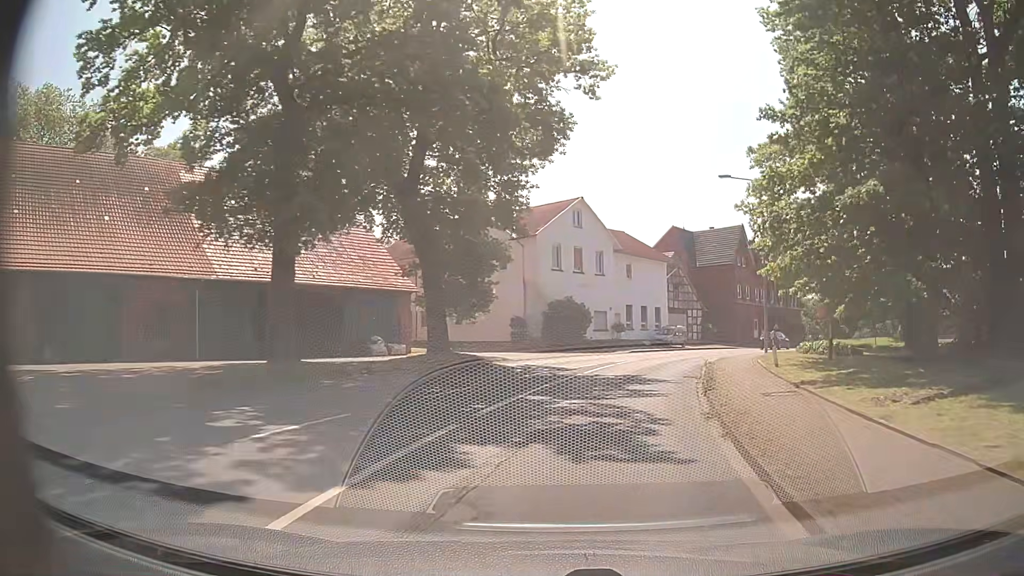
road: secondary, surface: asphalt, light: Day
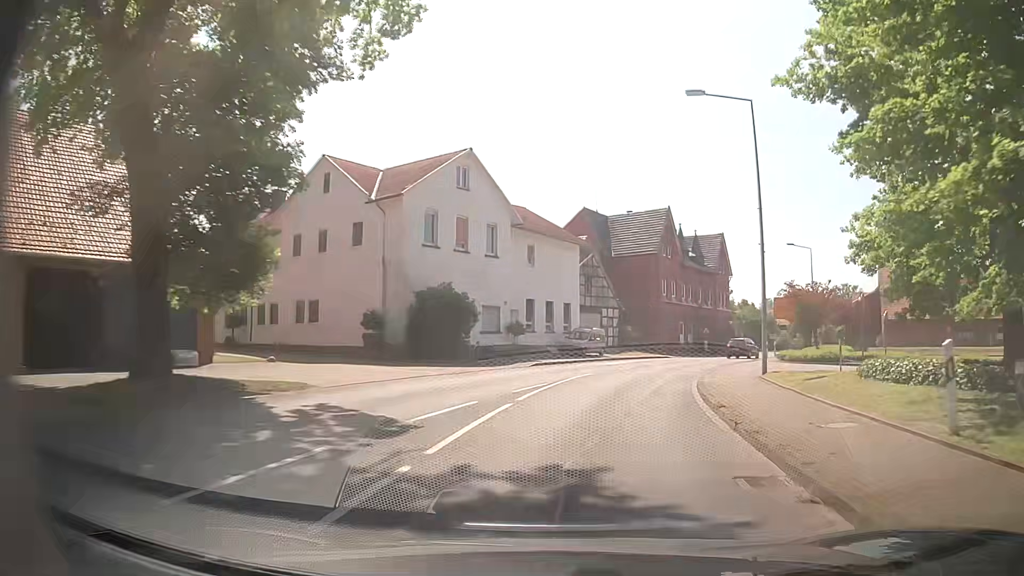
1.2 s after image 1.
(+1.1, +13.9) m; +9°
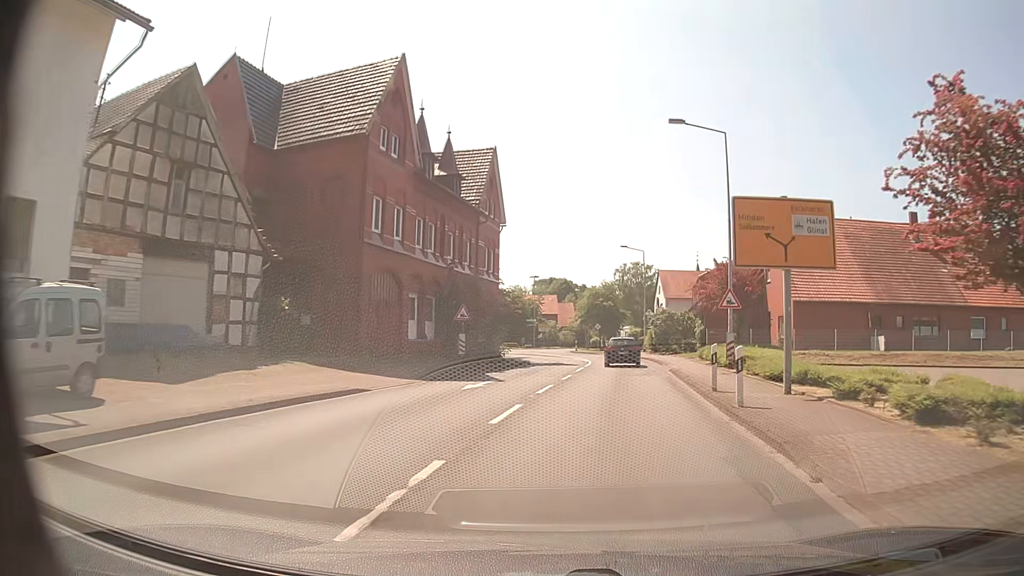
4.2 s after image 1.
(+6.5, +34.0) m; +22°
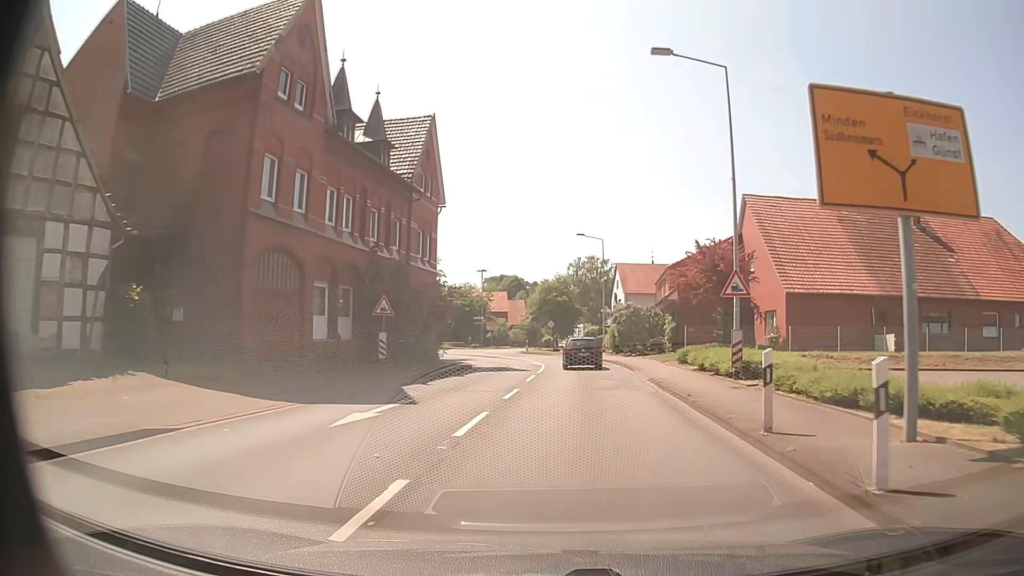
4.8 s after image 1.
(+0.2, +6.9) m; +4°
(0, +10) (+1, +20) (+2, +30) (+1, +40) (0, +50) (-2, +60) (-4, +69) (-4, +79) (-1, +89) (+2, +98) m
